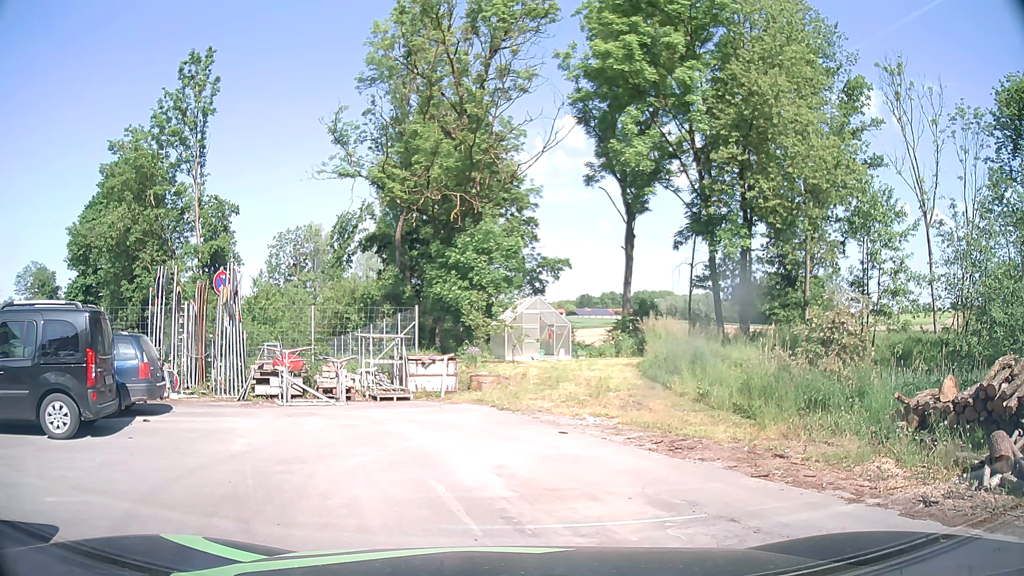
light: Day
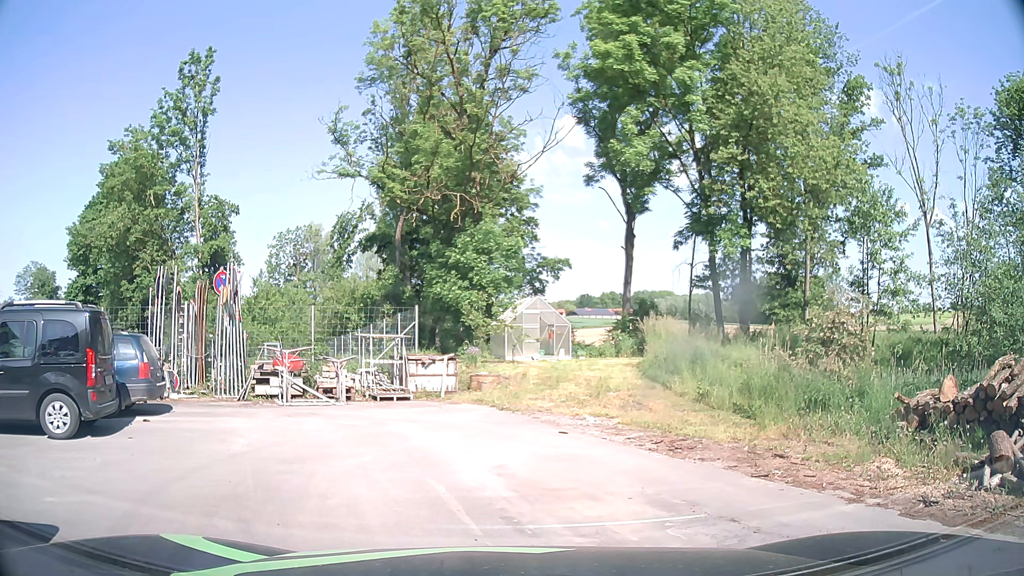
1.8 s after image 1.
(0.0, 0.0) m; 0°
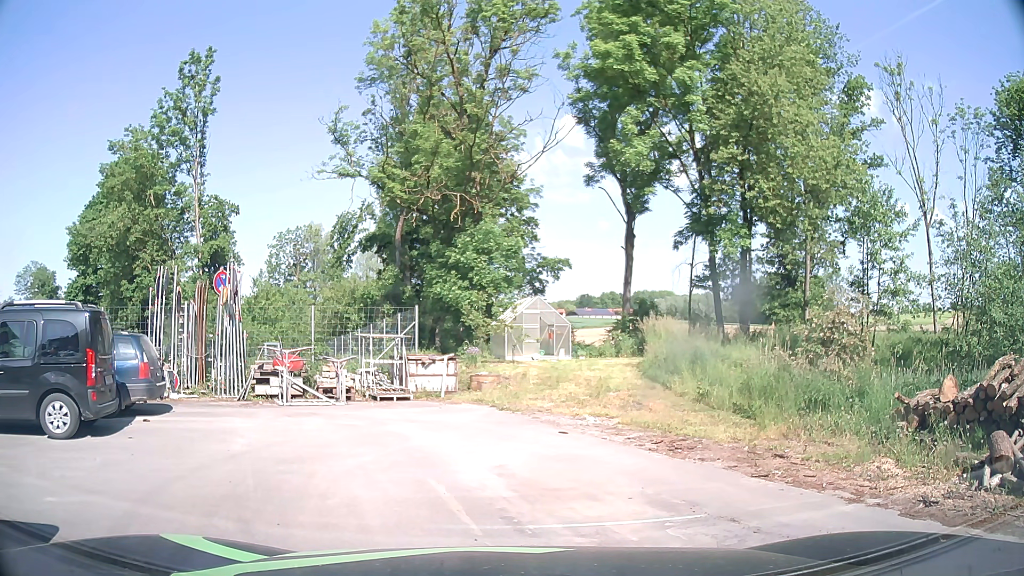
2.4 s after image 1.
(0.0, 0.0) m; 0°
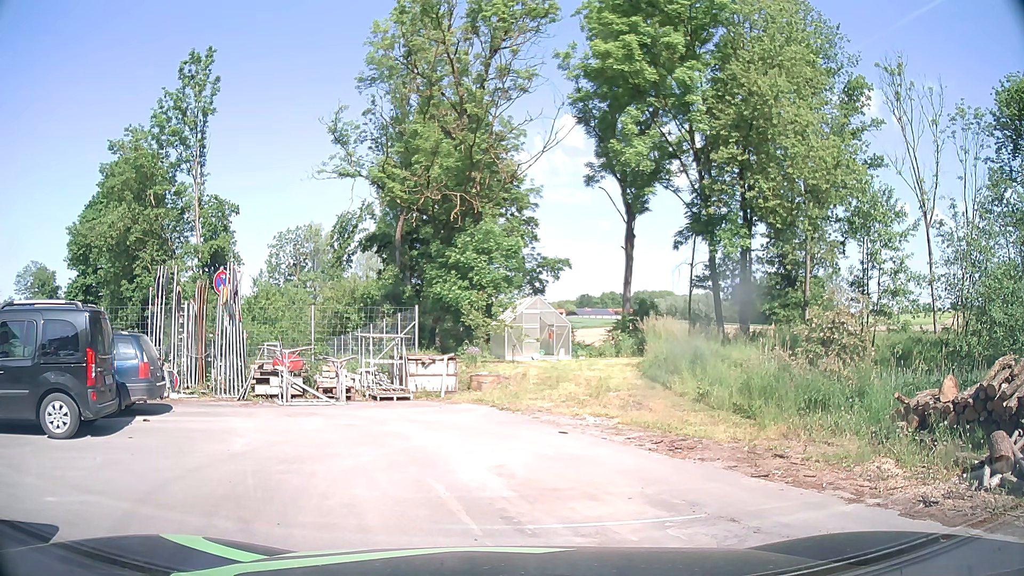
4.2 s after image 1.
(0.0, 0.0) m; 0°
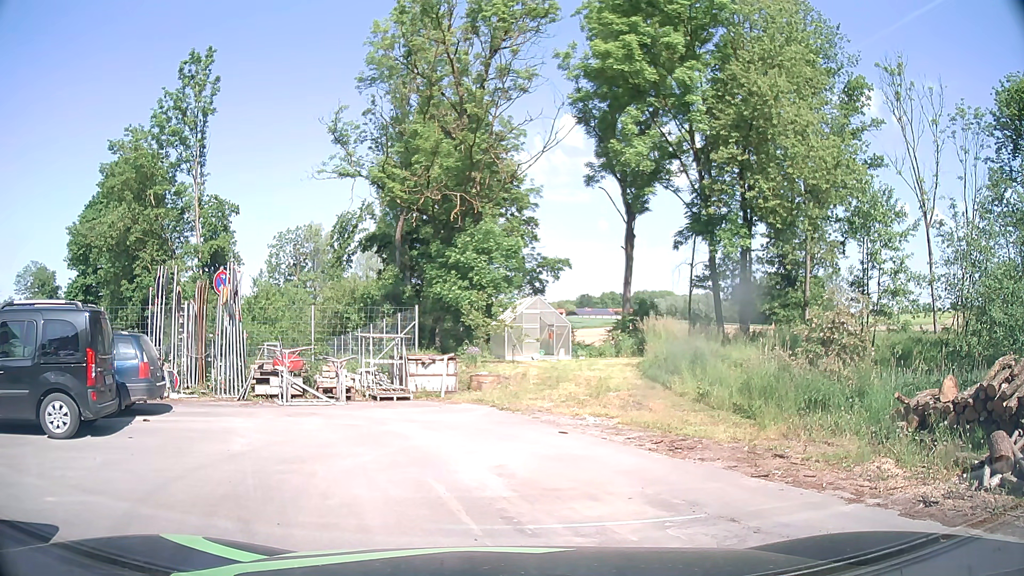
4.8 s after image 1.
(0.0, 0.0) m; 0°
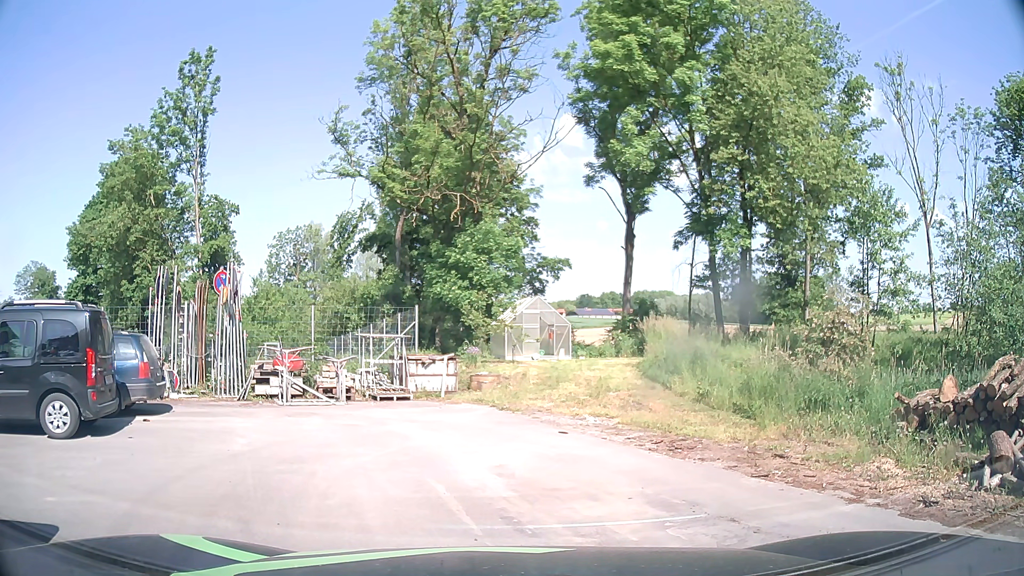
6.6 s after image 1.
(0.0, 0.0) m; 0°
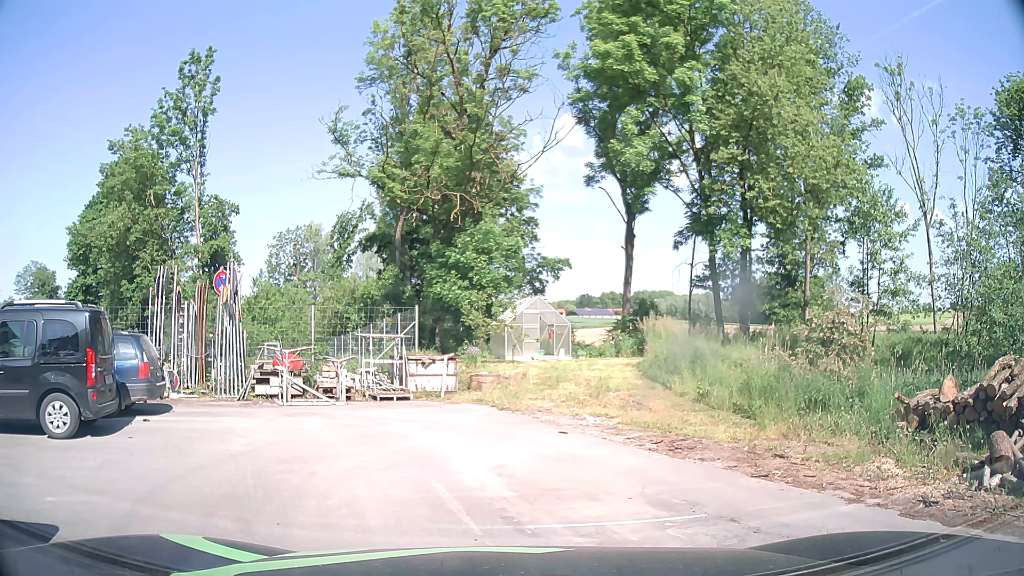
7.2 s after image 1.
(0.0, 0.0) m; 0°
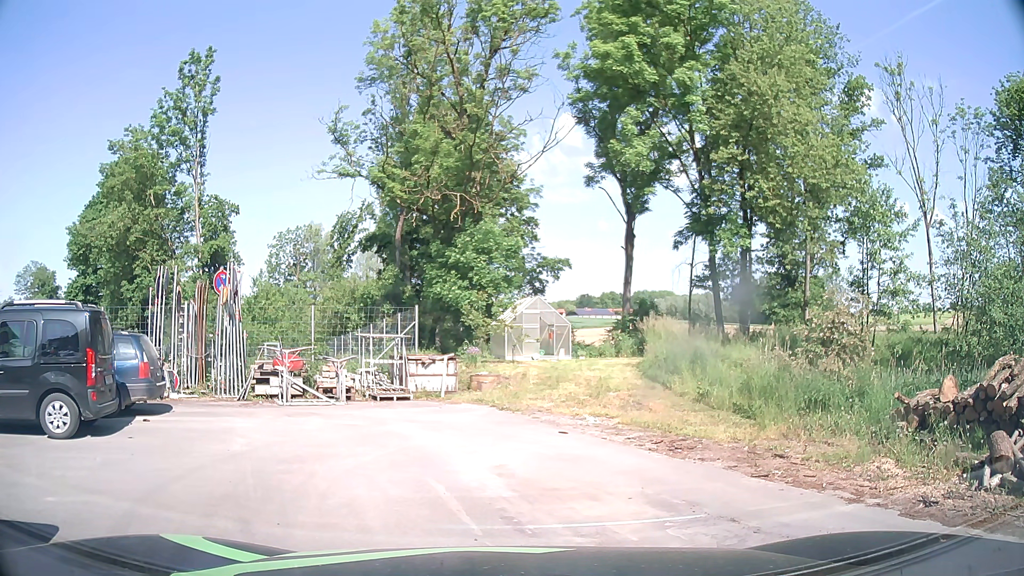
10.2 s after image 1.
(0.0, 0.0) m; 0°
